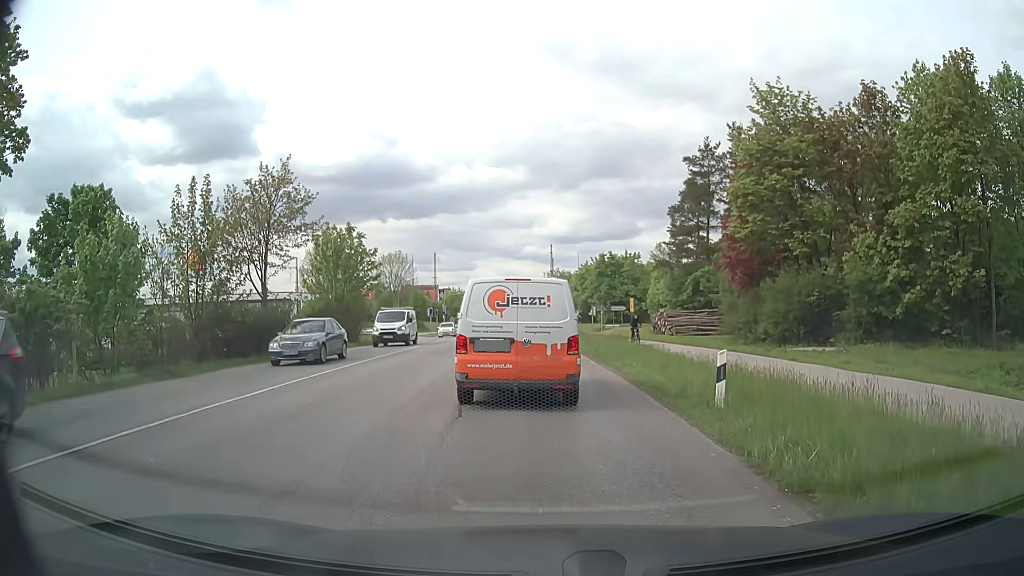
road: secondary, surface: asphalt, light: Day
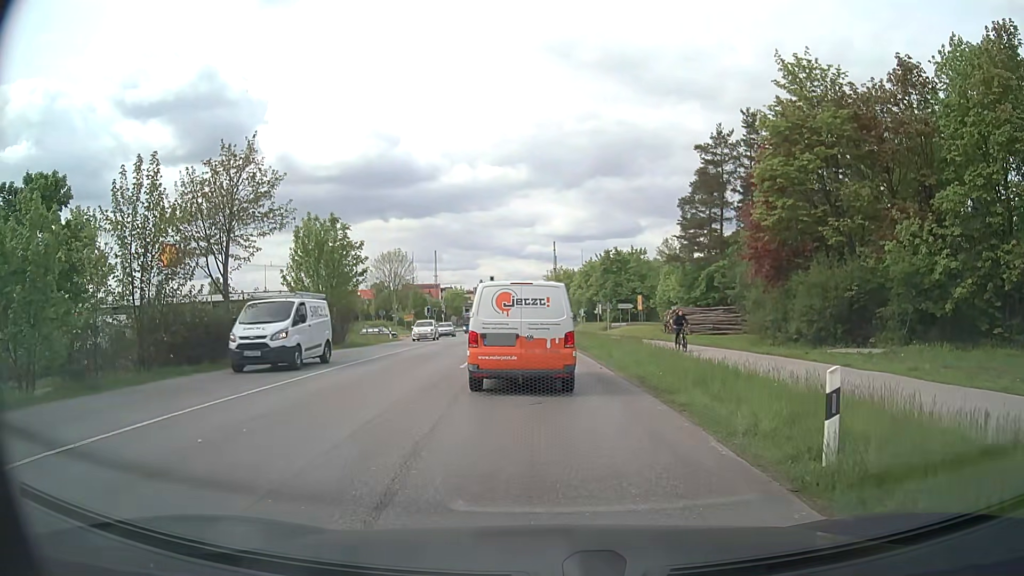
(0.0, +4.0) m; +2°
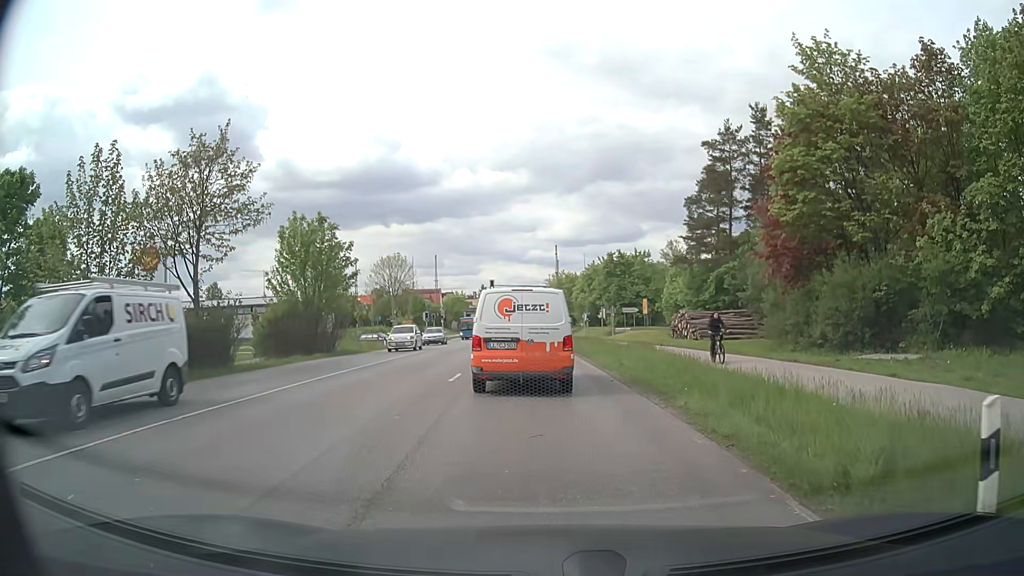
(-0.1, +2.5) m; -1°
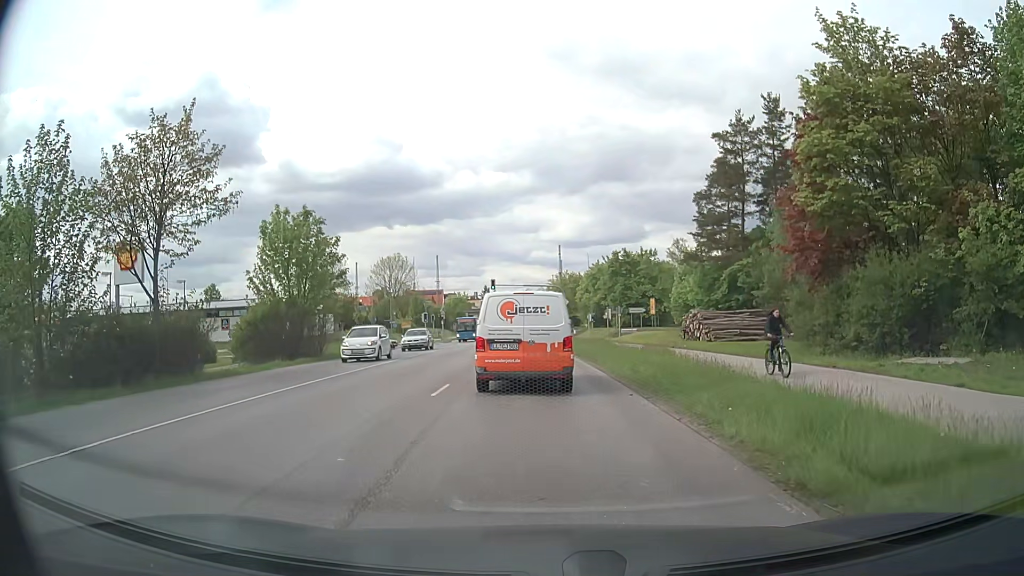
(0.0, +2.9) m; 0°
